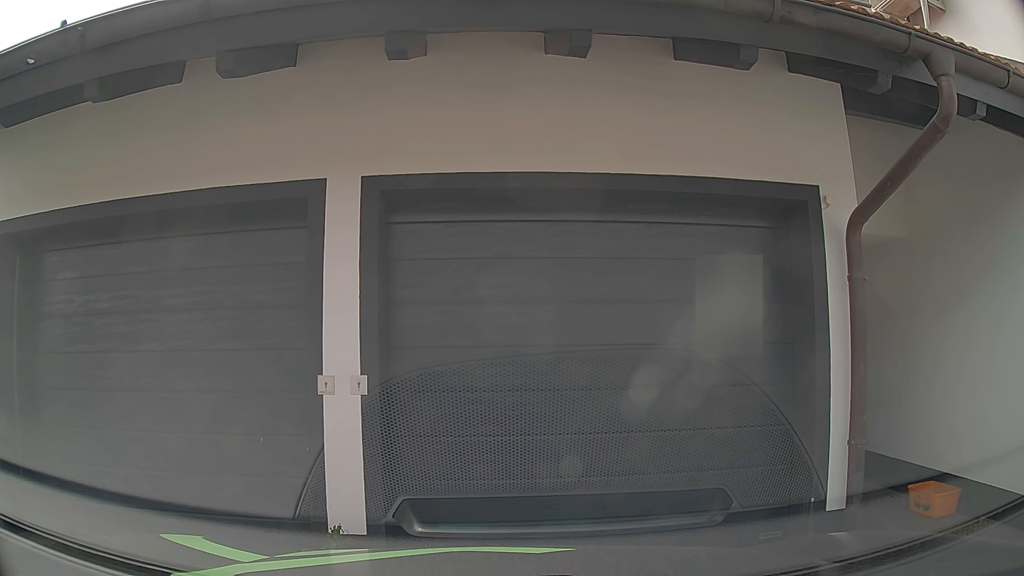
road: residential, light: Day
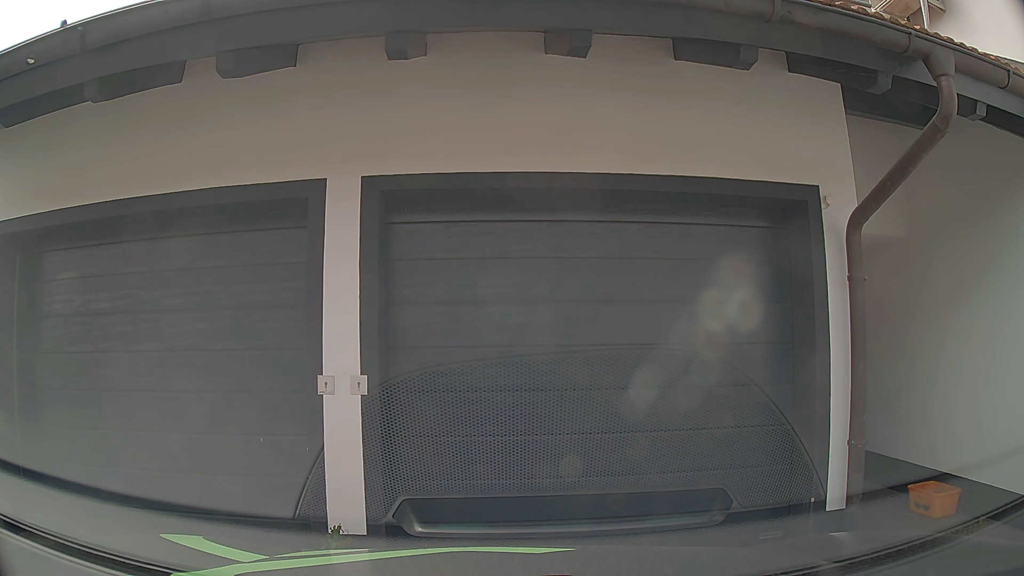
(0.0, 0.0) m; 0°
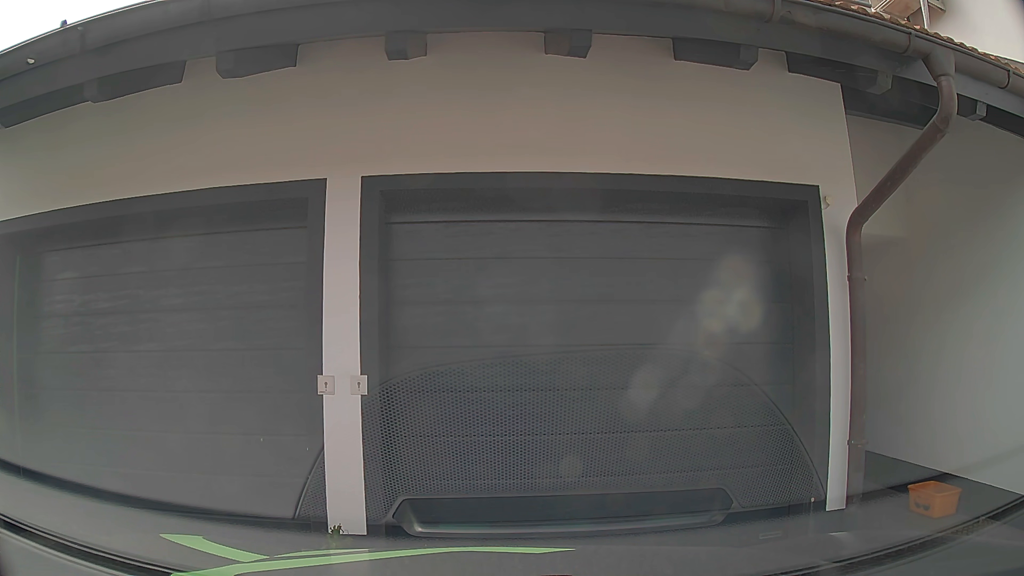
(0.0, 0.0) m; 0°
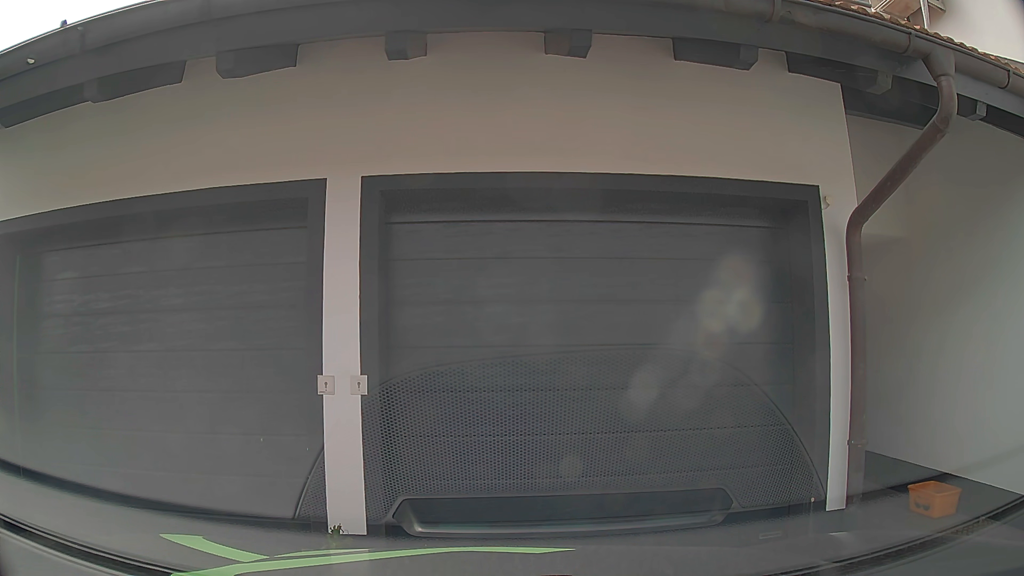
(0.0, 0.0) m; 0°
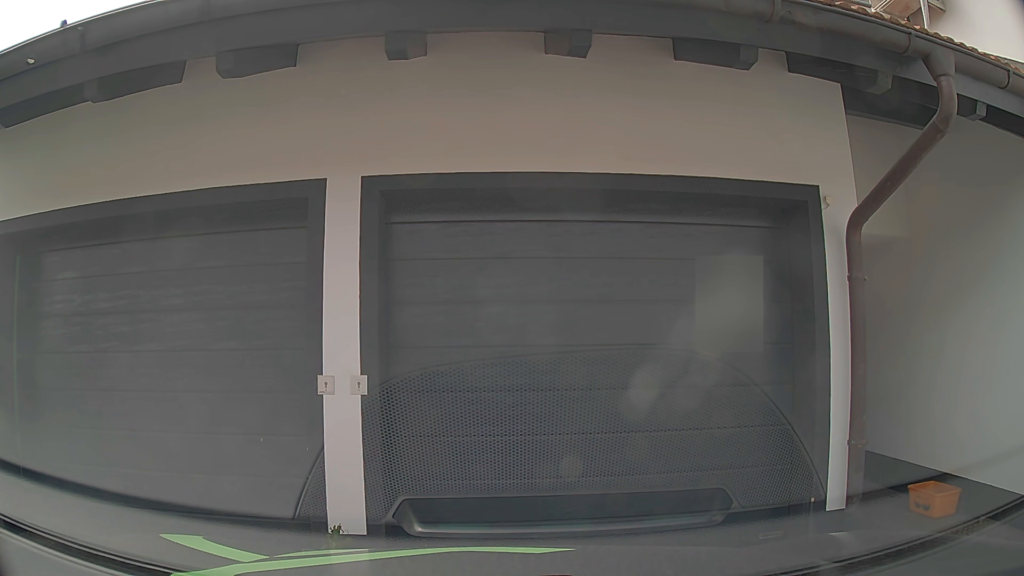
(0.0, 0.0) m; 0°
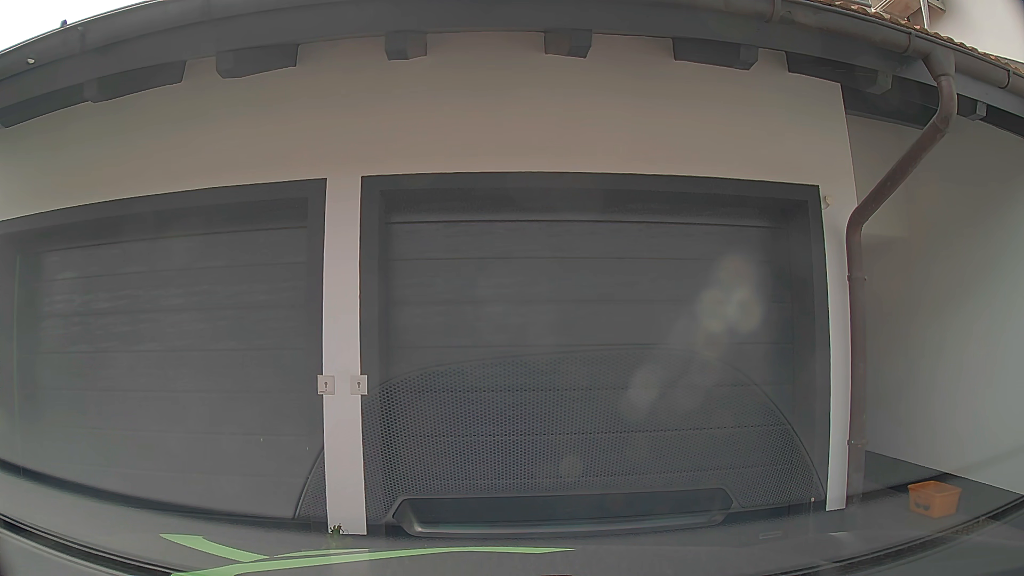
(0.0, 0.0) m; 0°
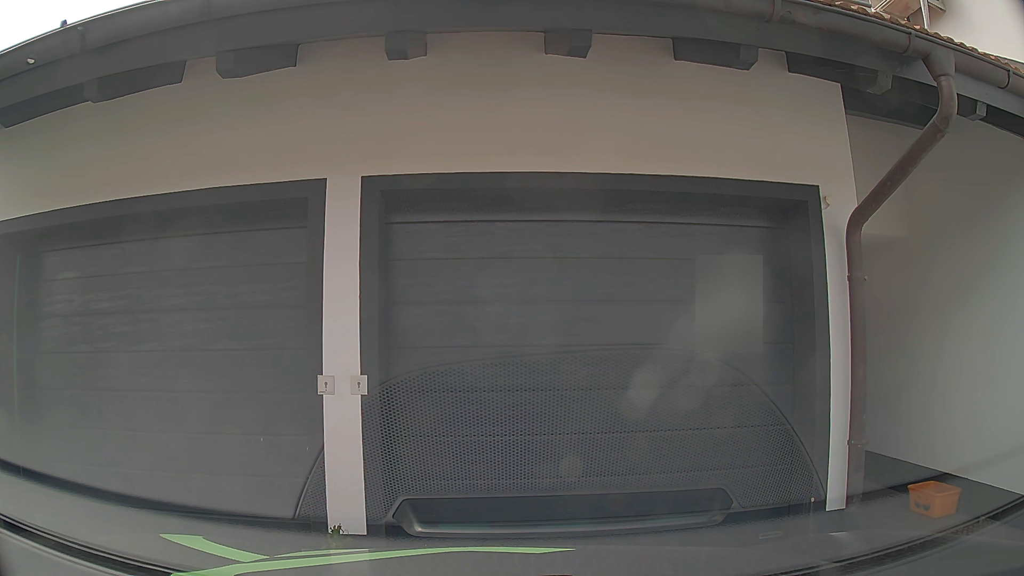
(0.0, 0.0) m; 0°
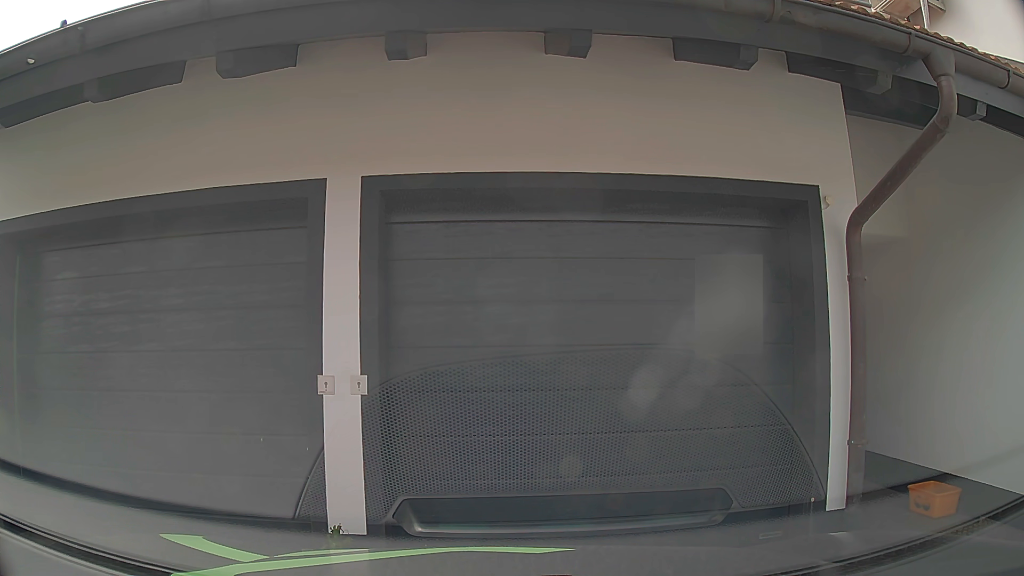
(0.0, 0.0) m; 0°
